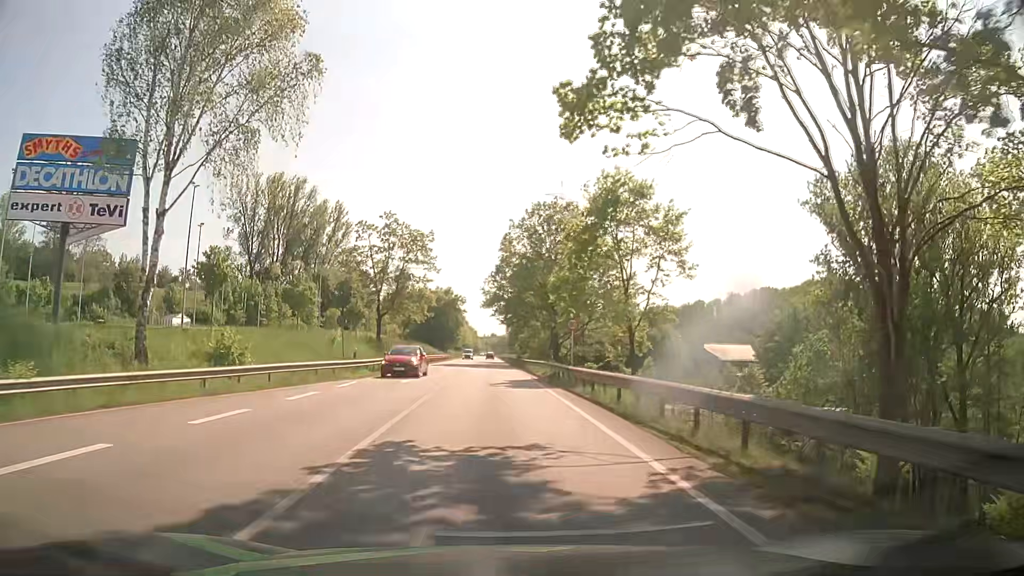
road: primary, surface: asphalt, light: Day
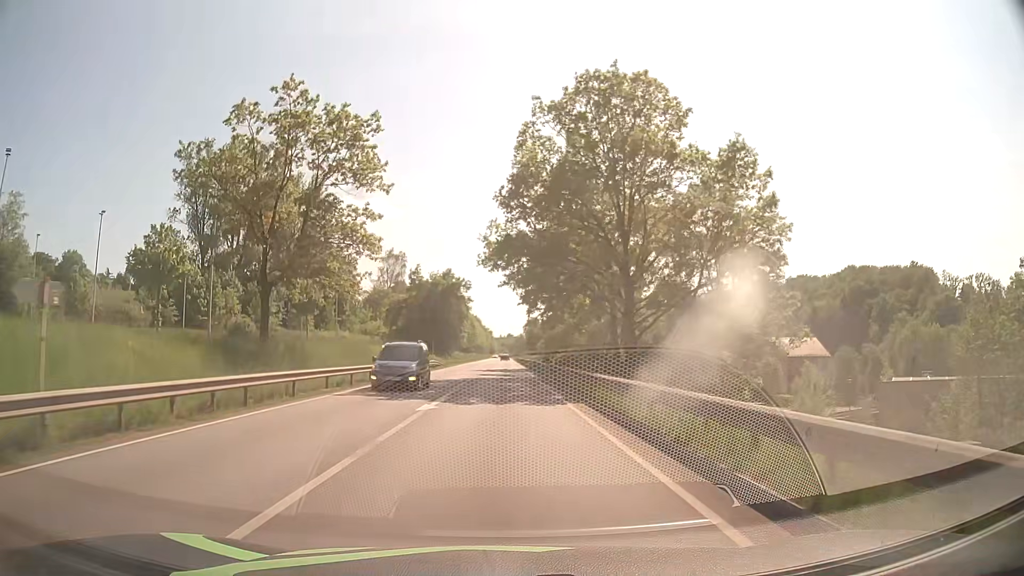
(-0.5, +35.6) m; -1°
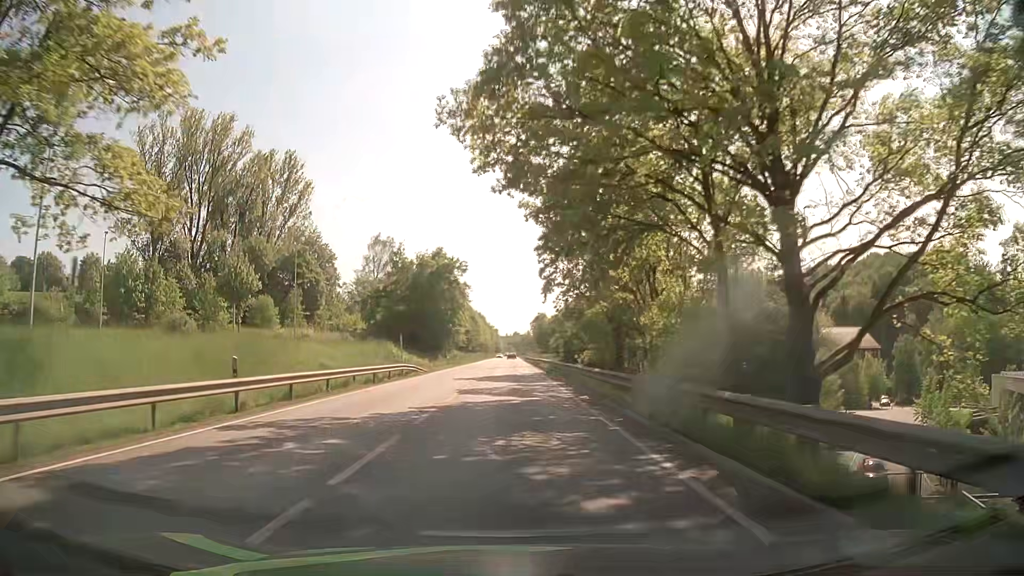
(0.0, +21.6) m; 0°
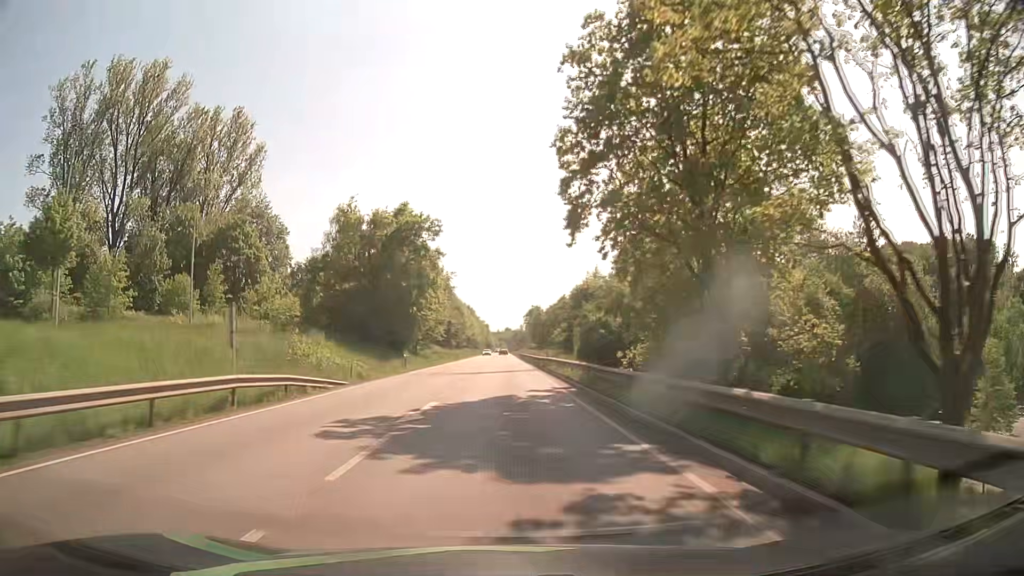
(0.0, +24.3) m; +1°
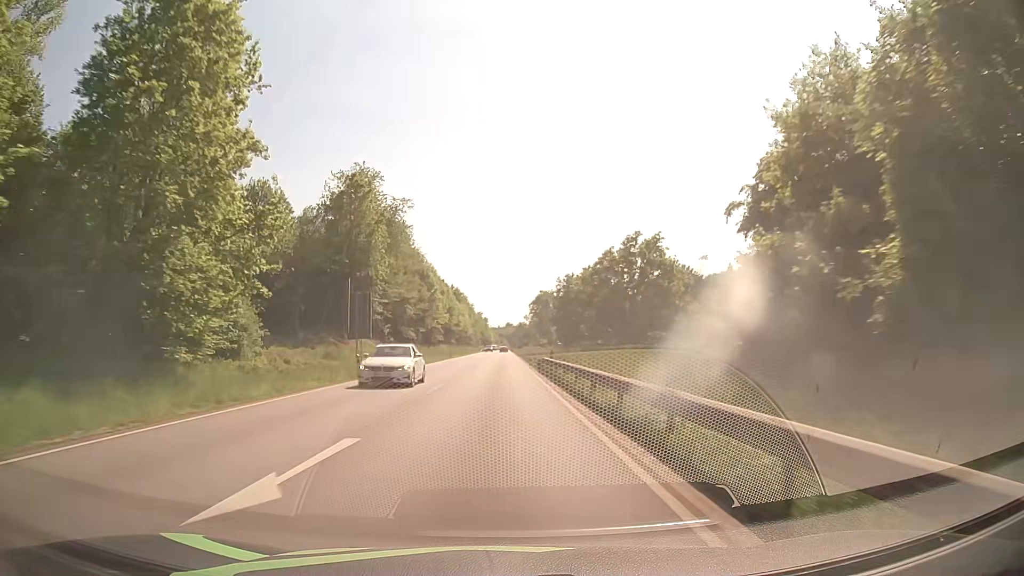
(0.0, +61.8) m; 0°
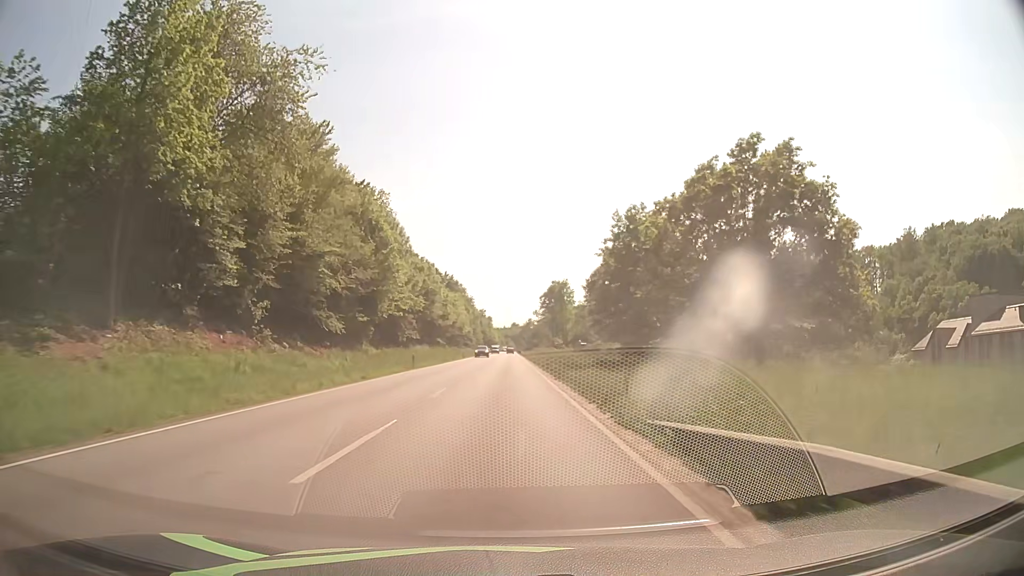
(-0.2, +36.7) m; 0°
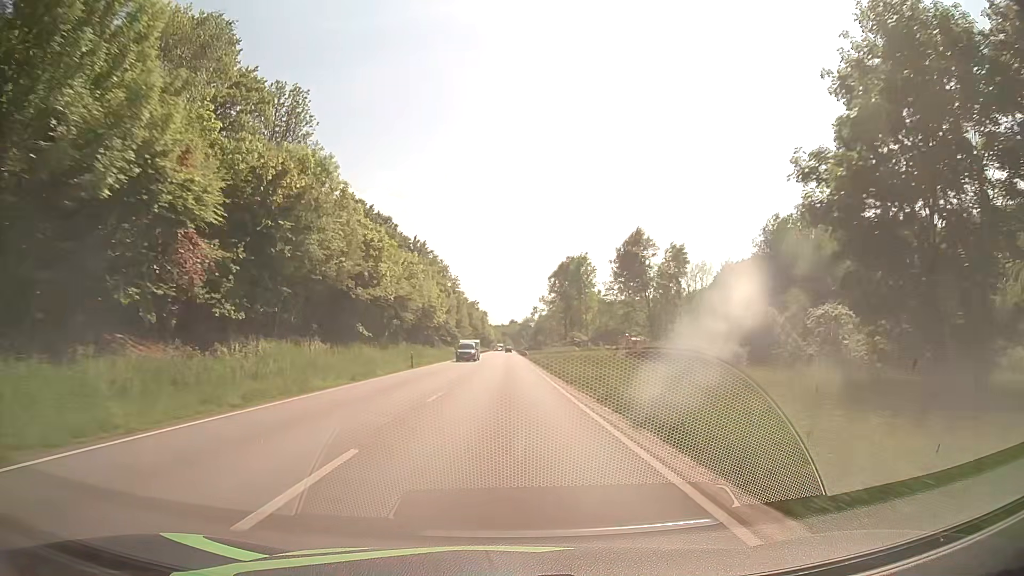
(0.0, +49.5) m; 0°
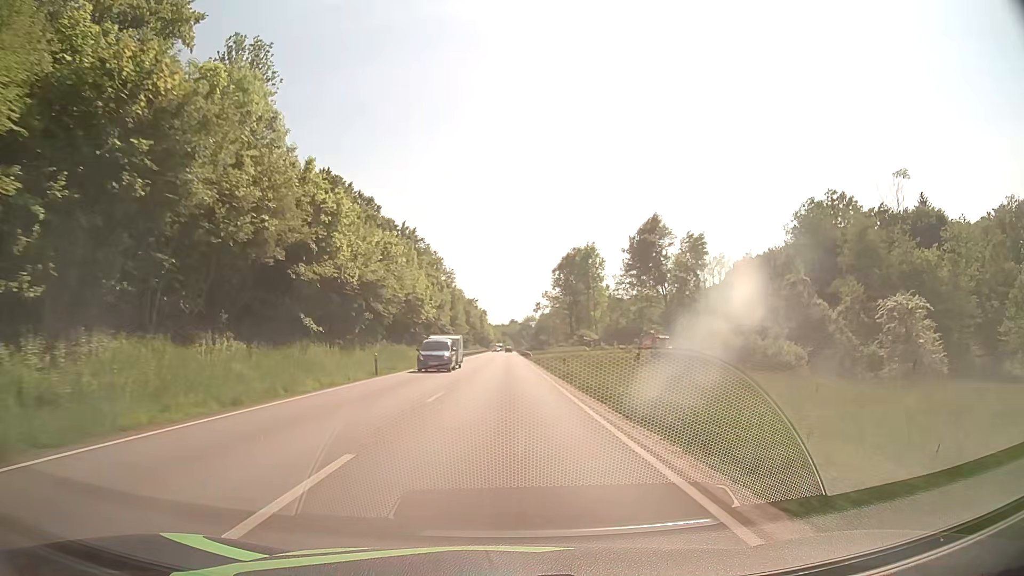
(0.0, +12.5) m; 0°
(0, +10) (0, +20) (0, +30) (0, +40) (0, +50) (0, +60) (0, +70) (0, +80) (0, +90) (0, +100) m
